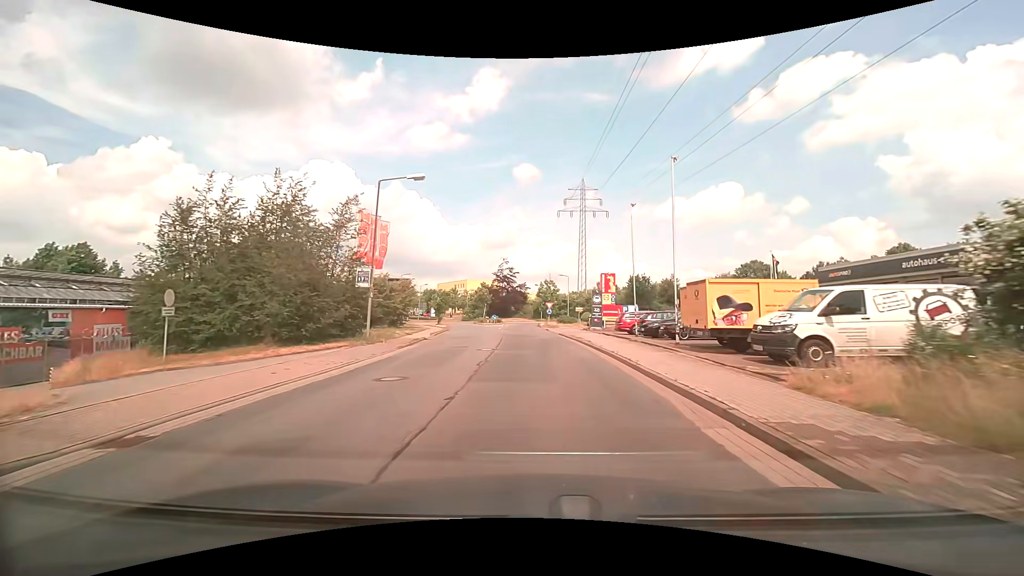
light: Day
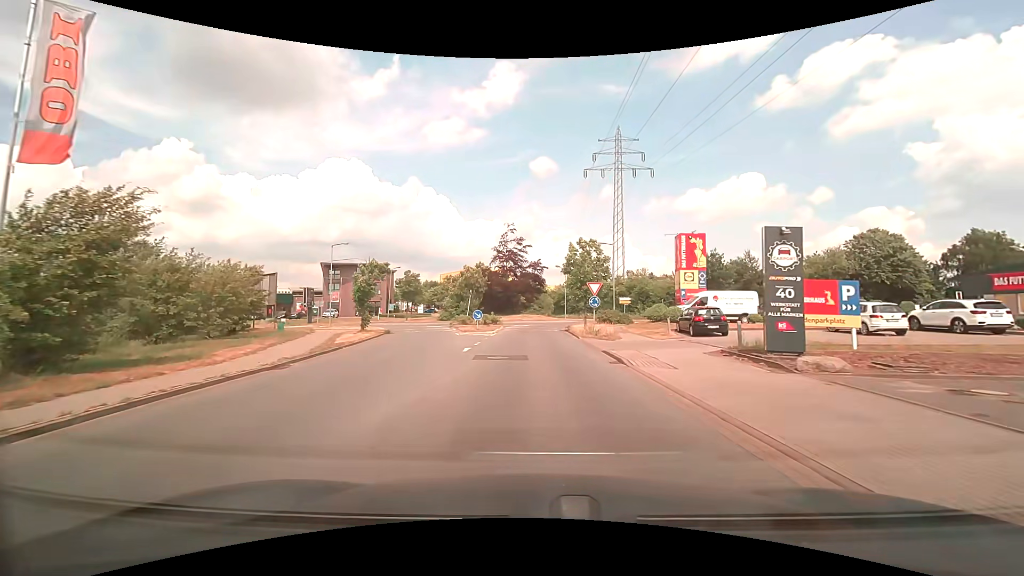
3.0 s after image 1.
(-0.5, +32.7) m; -2°
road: residential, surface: asphalt
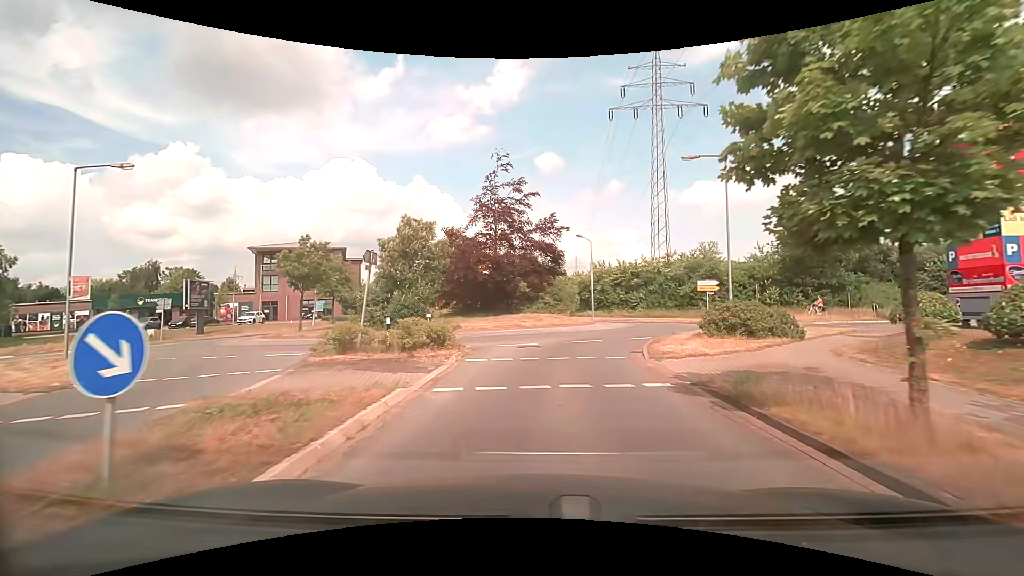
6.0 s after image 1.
(-0.4, +26.8) m; -1°
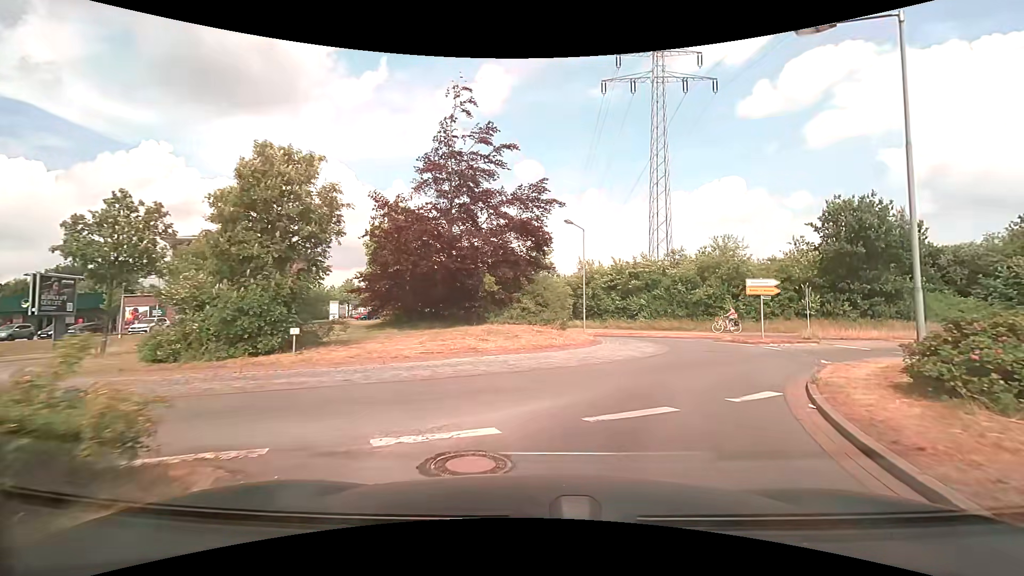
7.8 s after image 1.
(+0.2, +11.5) m; +2°
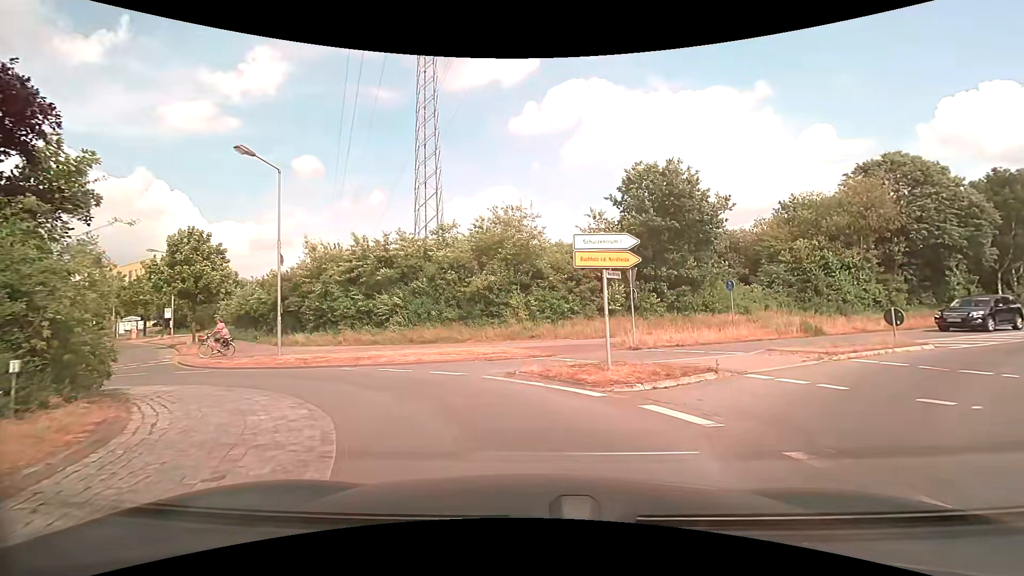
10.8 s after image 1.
(+4.2, +15.0) m; +25°
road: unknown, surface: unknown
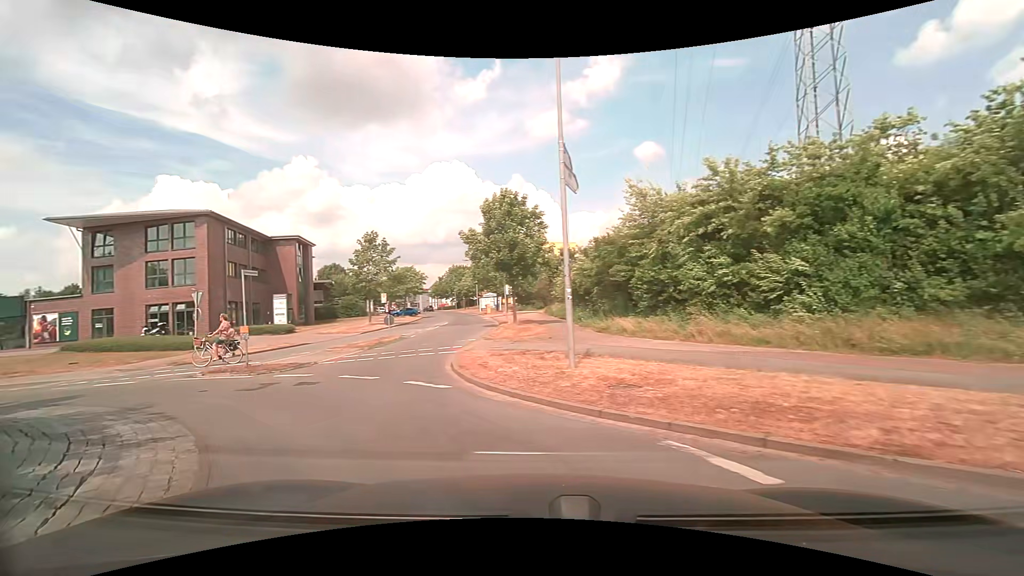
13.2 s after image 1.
(-3.3, +11.5) m; -35°
(-4, +9) (-13, +13) (-23, +10) (-32, +6) (-42, +4) (-52, +4) (-62, +5) (-71, +6) (-81, +6) (-91, +7) m
